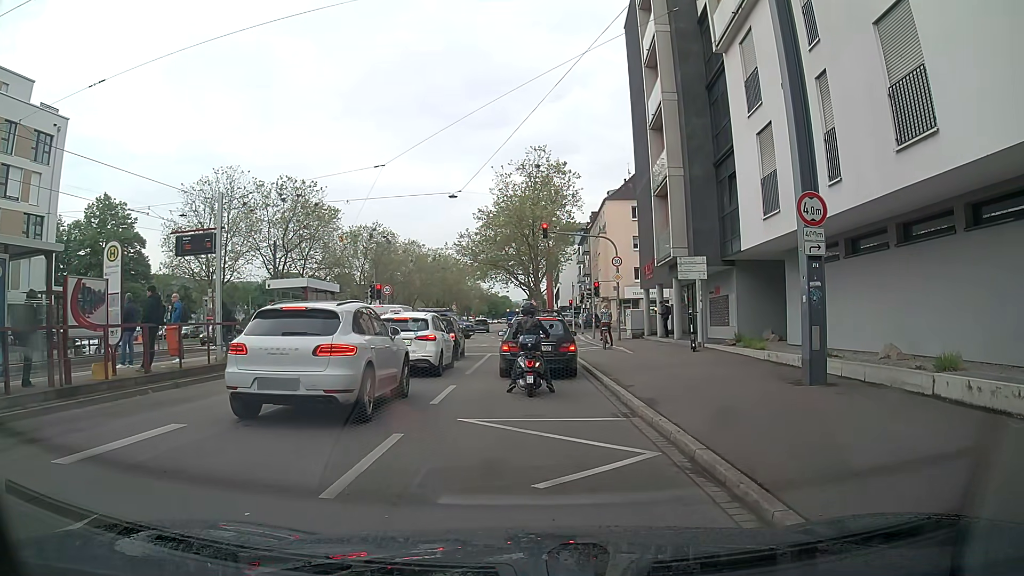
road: primary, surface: asphalt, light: Day
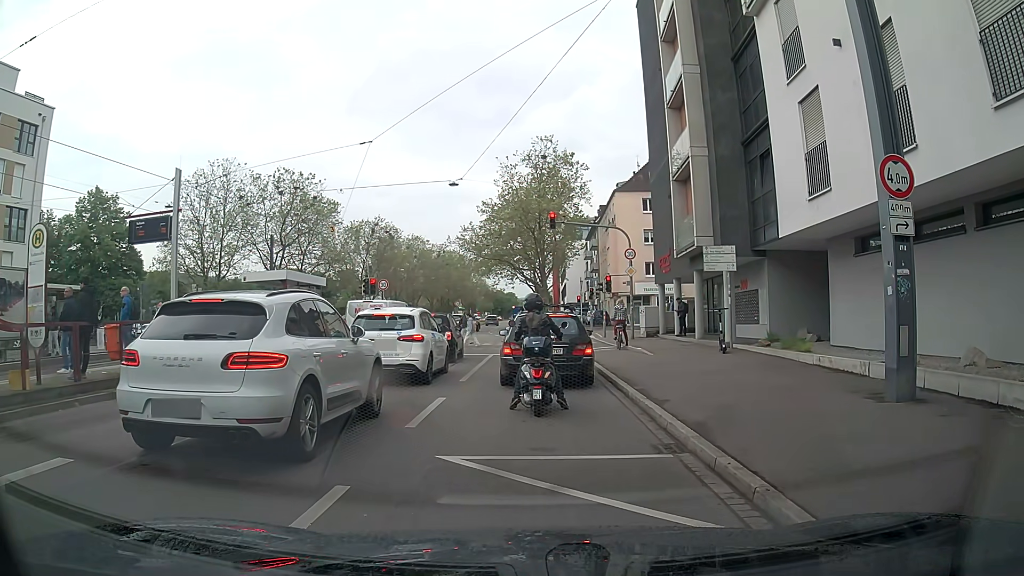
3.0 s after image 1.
(0.0, +2.7) m; 0°
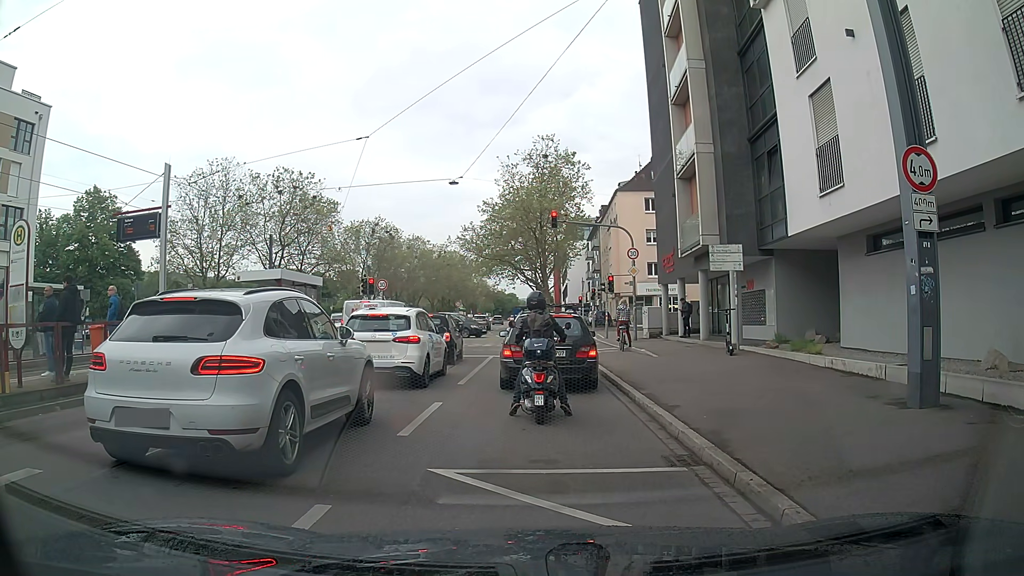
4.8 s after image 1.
(0.0, +0.6) m; 0°
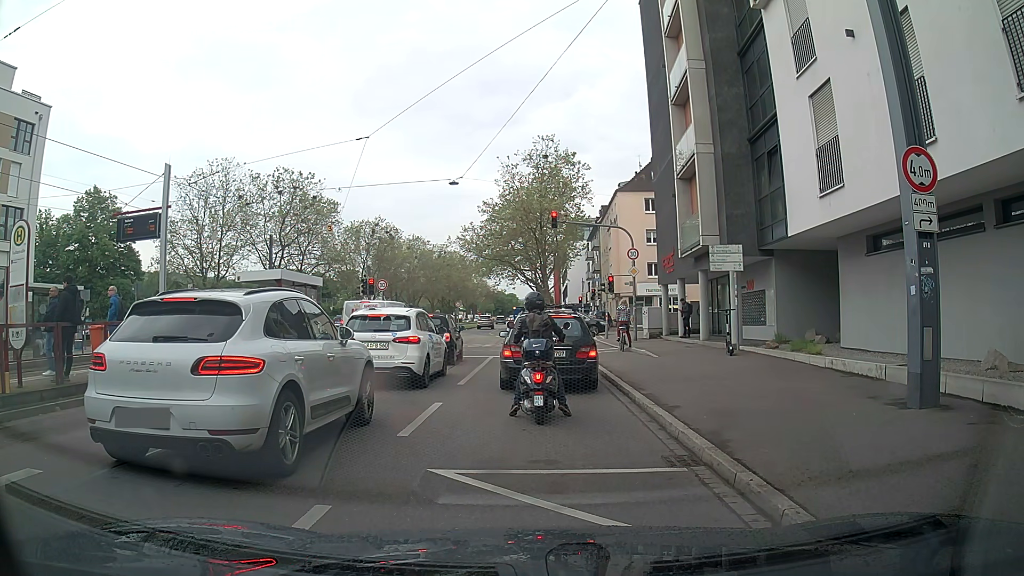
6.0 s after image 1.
(0.0, 0.0) m; 0°
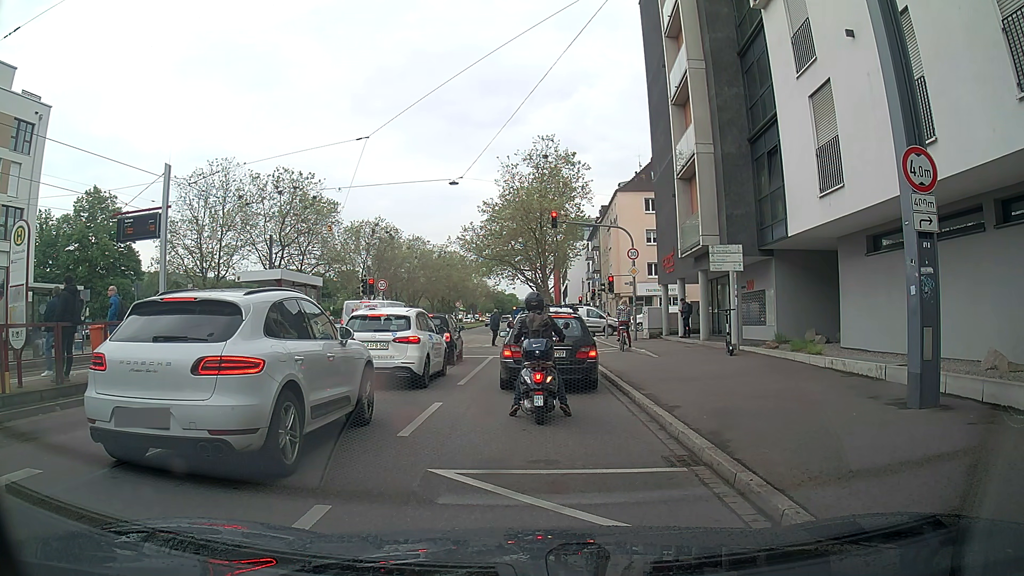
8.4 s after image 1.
(0.0, 0.0) m; 0°
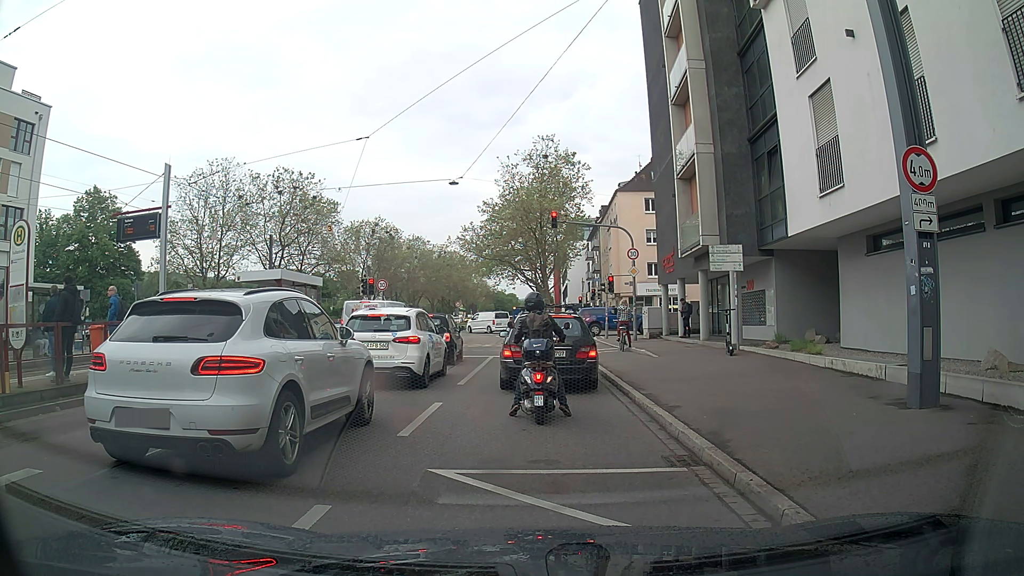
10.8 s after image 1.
(0.0, 0.0) m; 0°
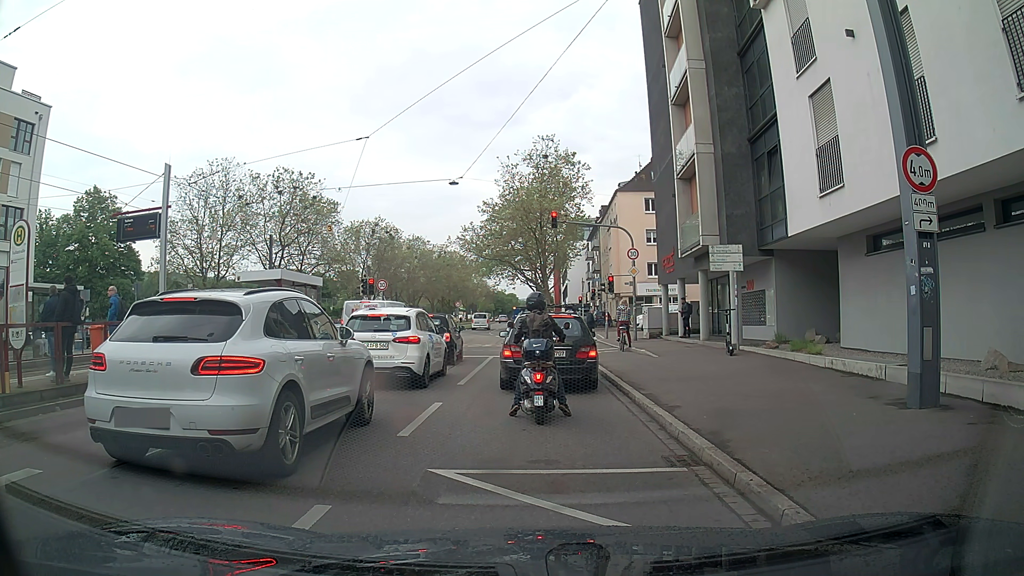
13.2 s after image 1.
(0.0, 0.0) m; 0°
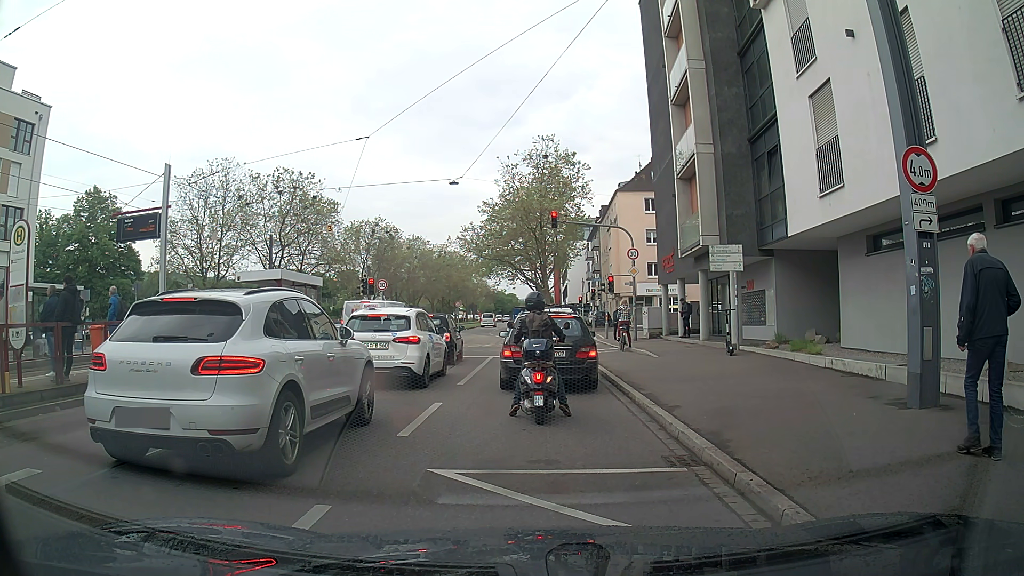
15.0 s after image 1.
(0.0, 0.0) m; 0°
